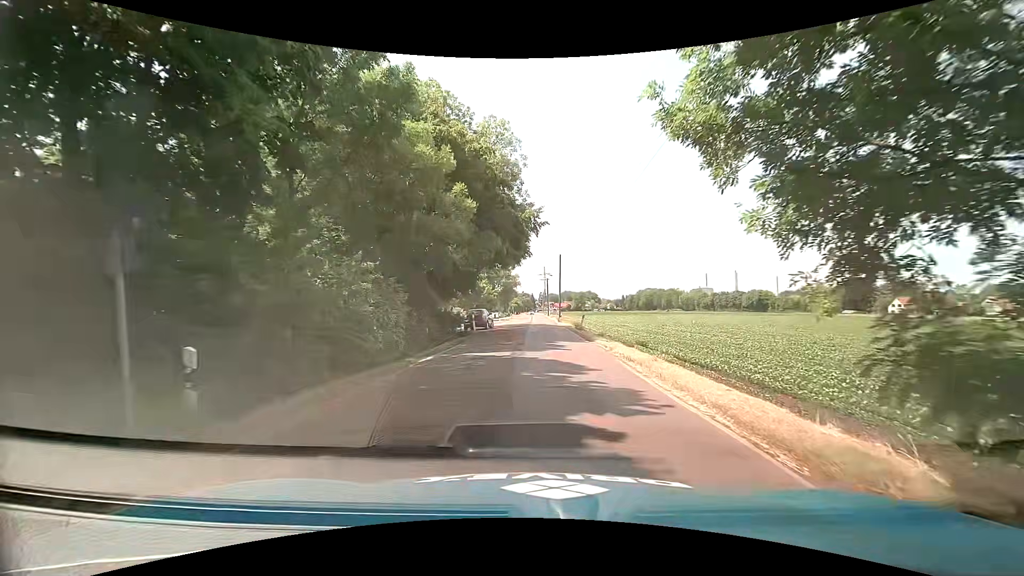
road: tertiary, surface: asphalt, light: Day
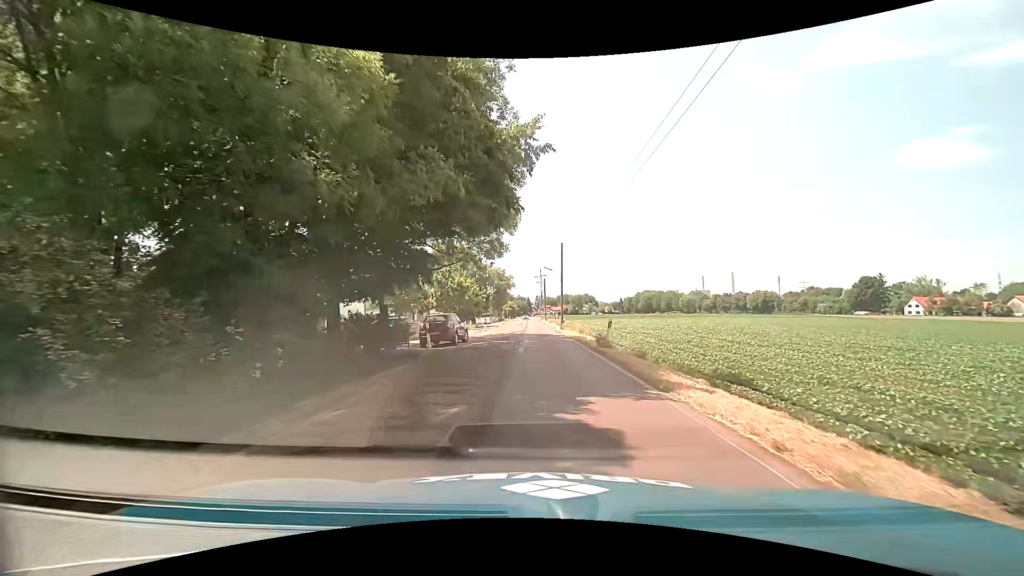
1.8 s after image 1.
(+0.2, +13.4) m; +1°
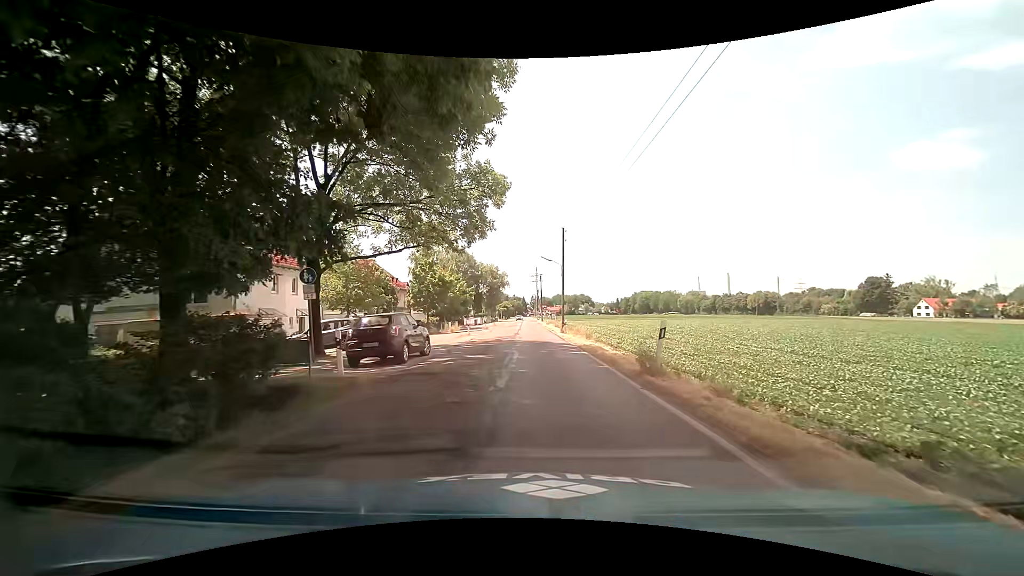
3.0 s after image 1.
(+0.1, +8.9) m; +1°
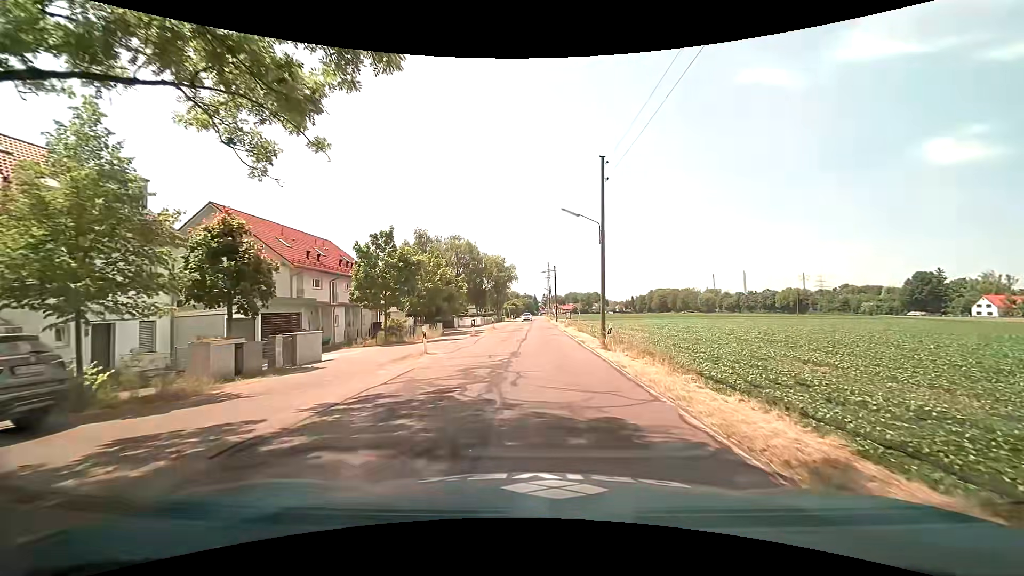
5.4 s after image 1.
(-0.2, +18.1) m; -1°
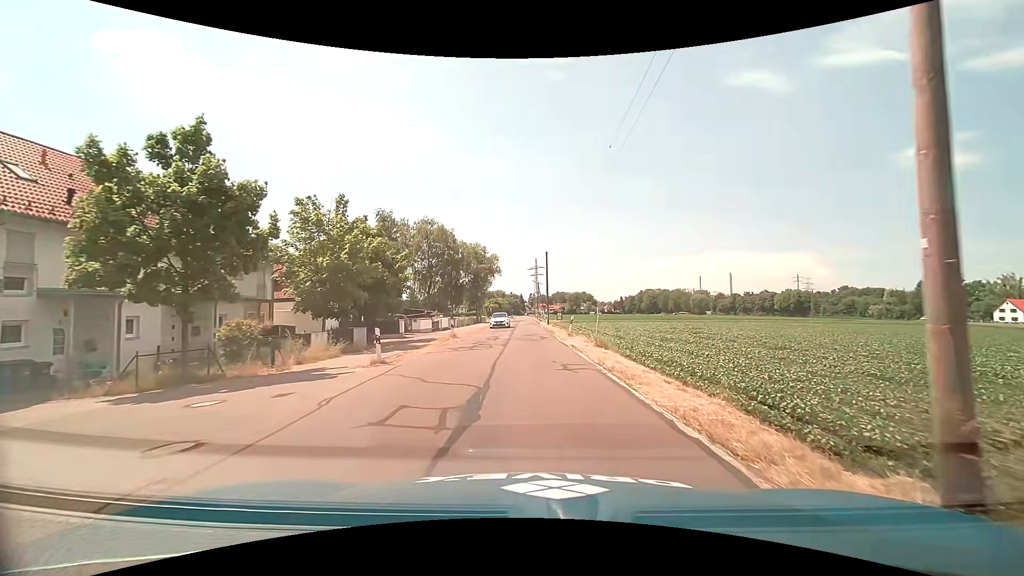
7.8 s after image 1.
(0.0, +18.4) m; +2°
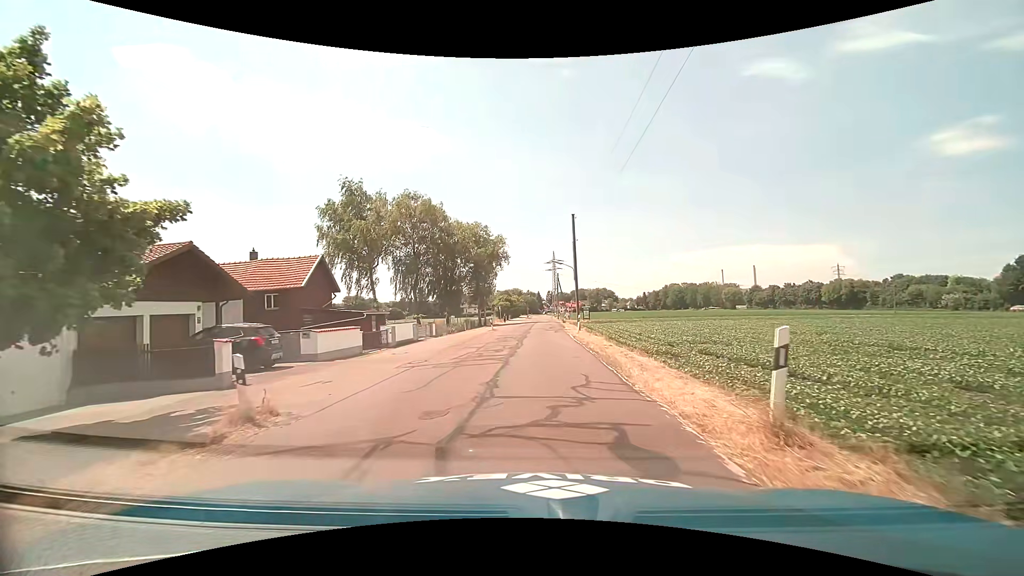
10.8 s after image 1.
(-0.3, +23.4) m; -2°
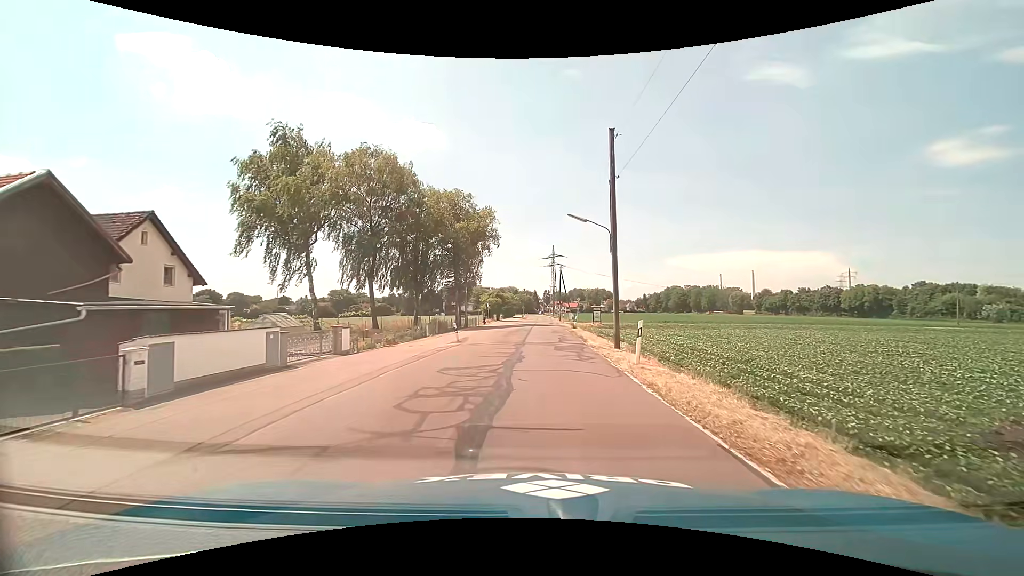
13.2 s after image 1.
(-0.2, +19.0) m; 0°
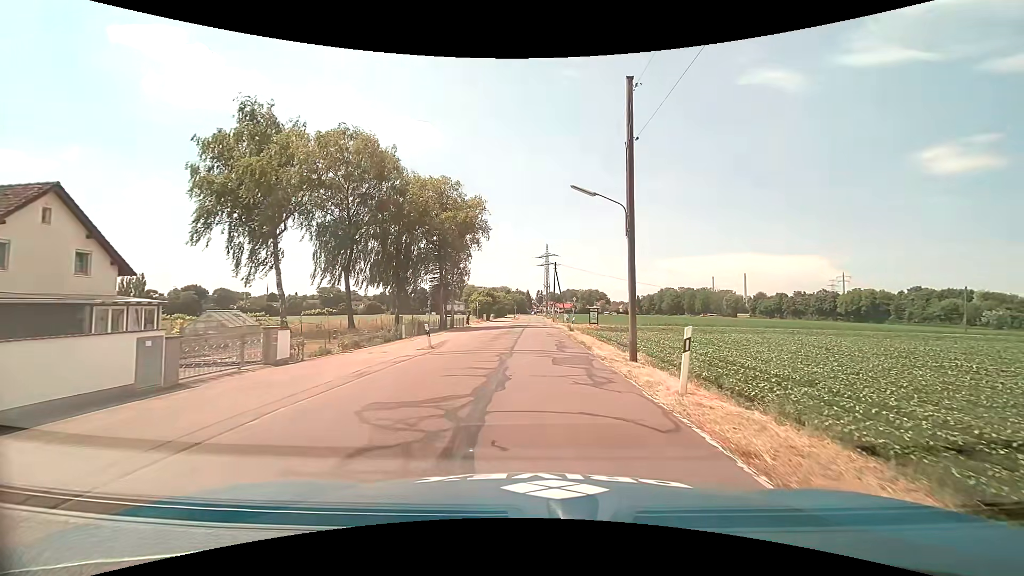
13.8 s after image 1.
(+0.1, +4.9) m; +2°
(0, +10) (0, +20) (0, +30) (0, +40) (0, +50) (0, +60) (0, +70) (0, +80) (0, +90) (0, +100) m
